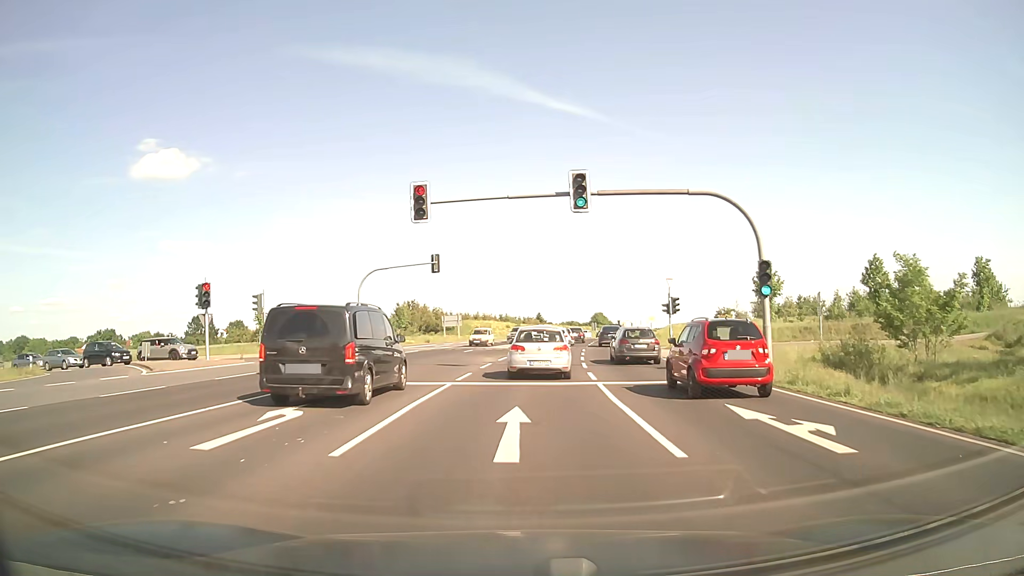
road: primary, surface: asphalt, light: Day
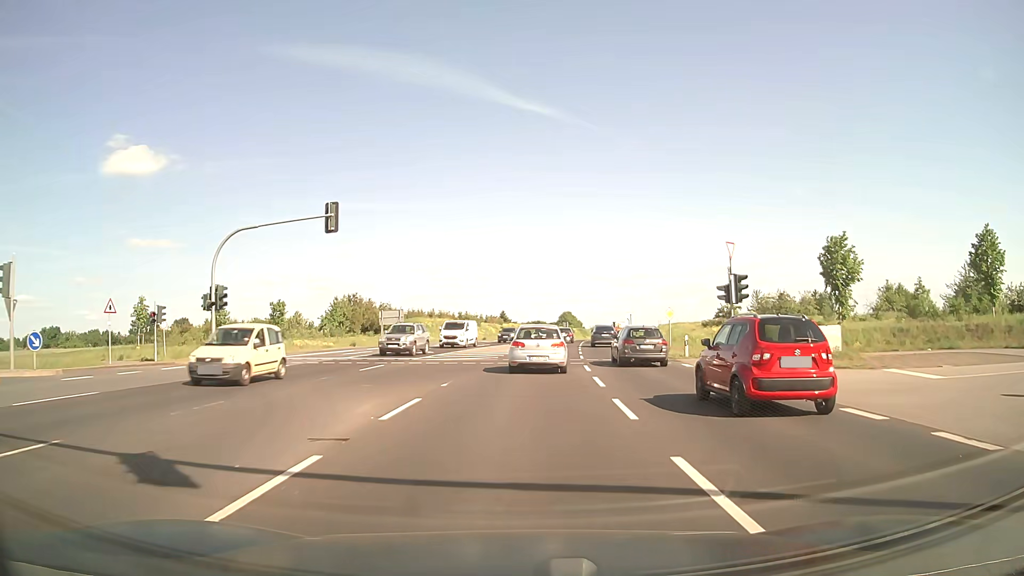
(+0.5, +20.7) m; +3°
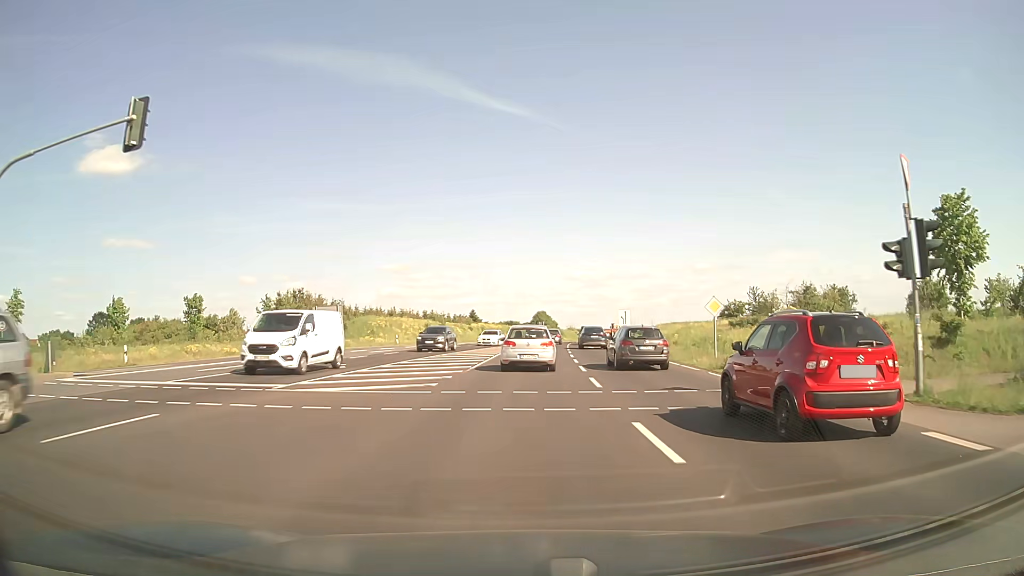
(+0.3, +15.2) m; +2°
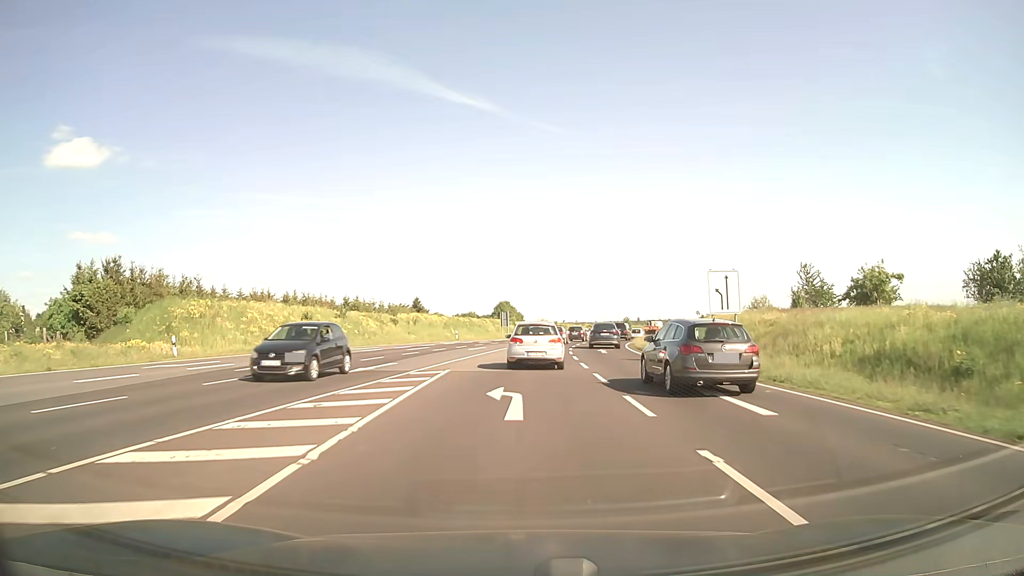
(+1.1, +40.7) m; +3°
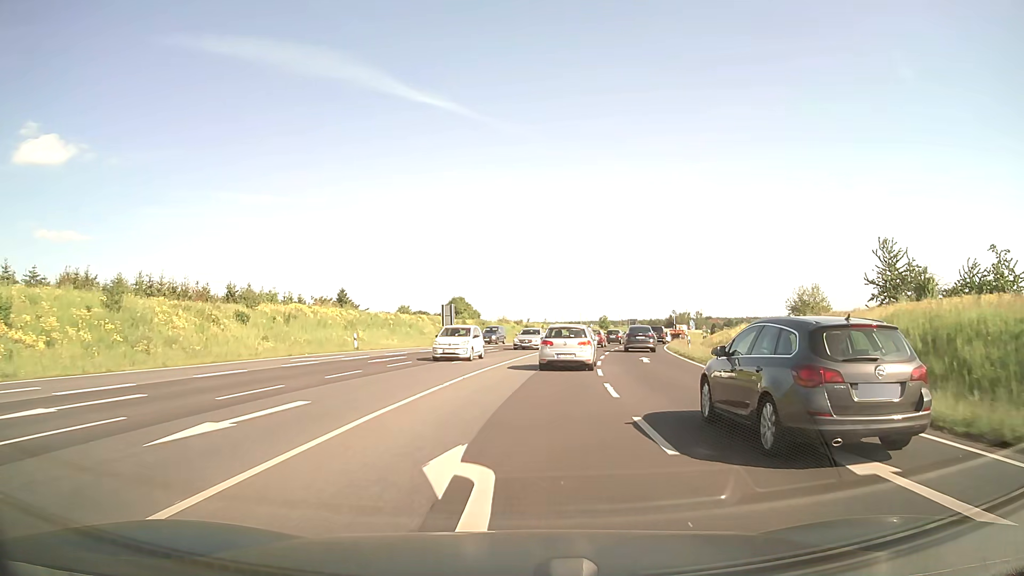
(+0.9, +32.1) m; +3°
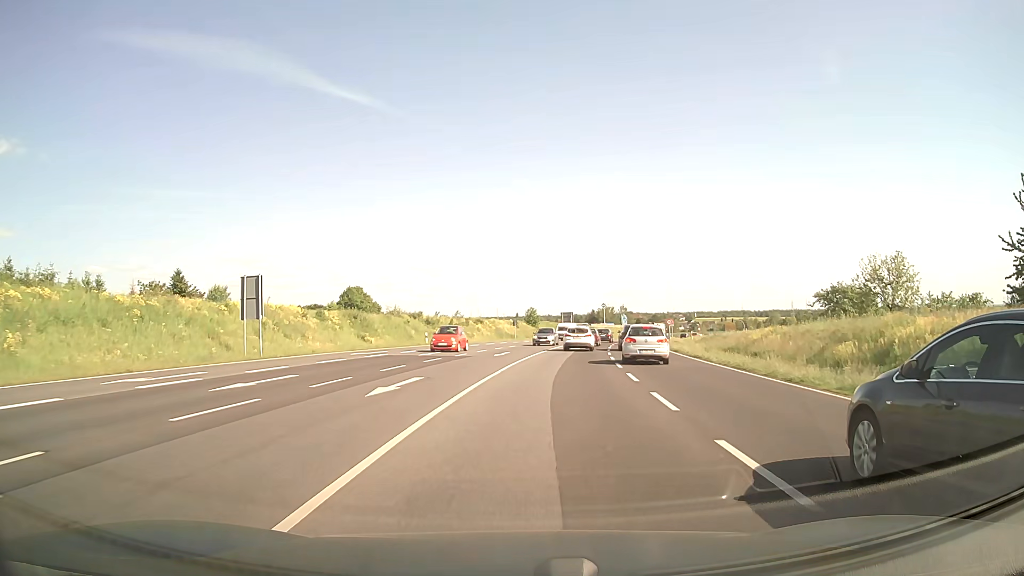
(+1.9, +32.5) m; +7°
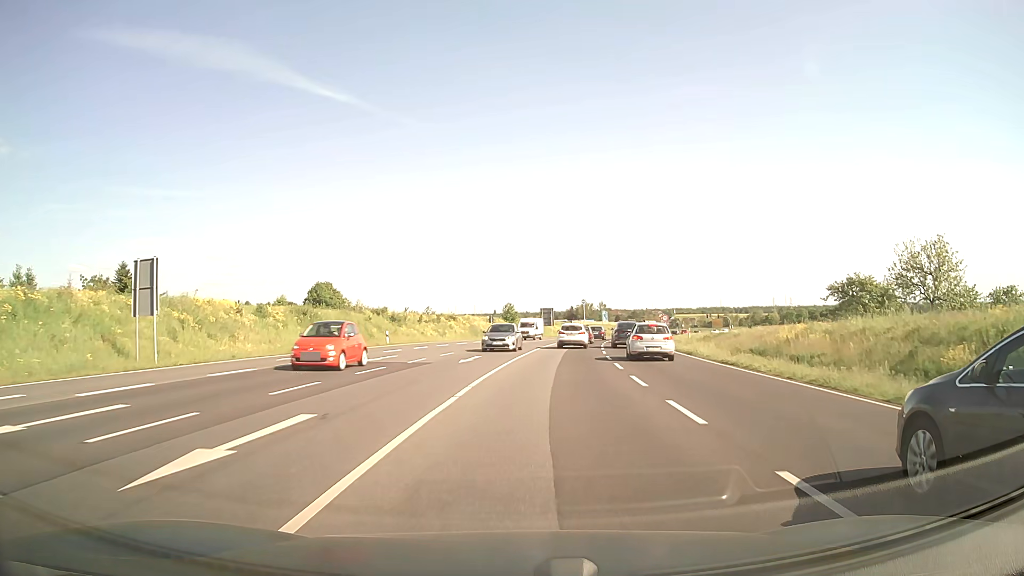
(+0.1, +8.0) m; +2°
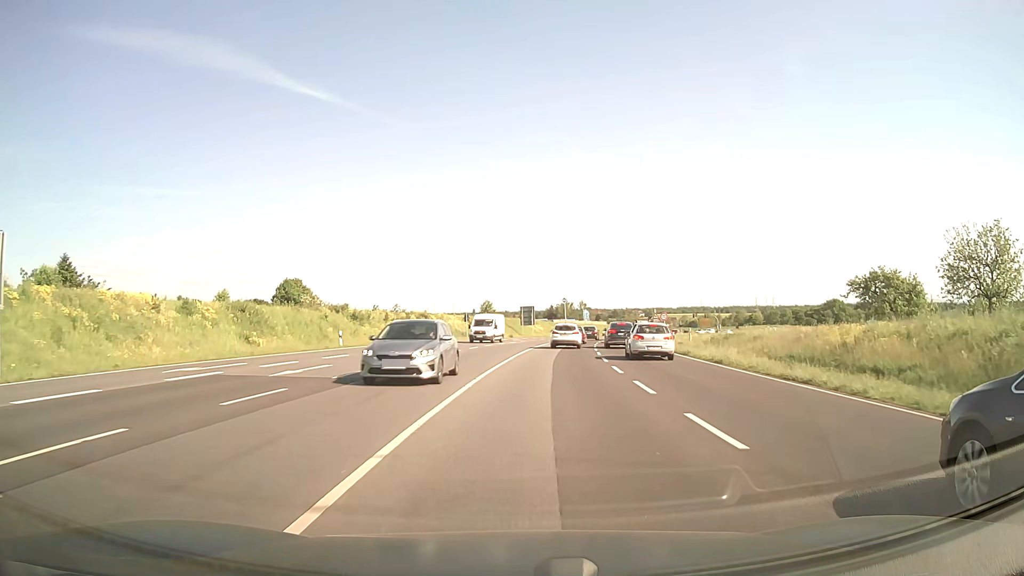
(+0.1, +7.8) m; +2°
(0, +10) (+1, +20) (+2, +30) (+3, +40) (+4, +50) (+5, +60) (+7, +70) (+8, +79) (+11, +89) (+13, +99) m
